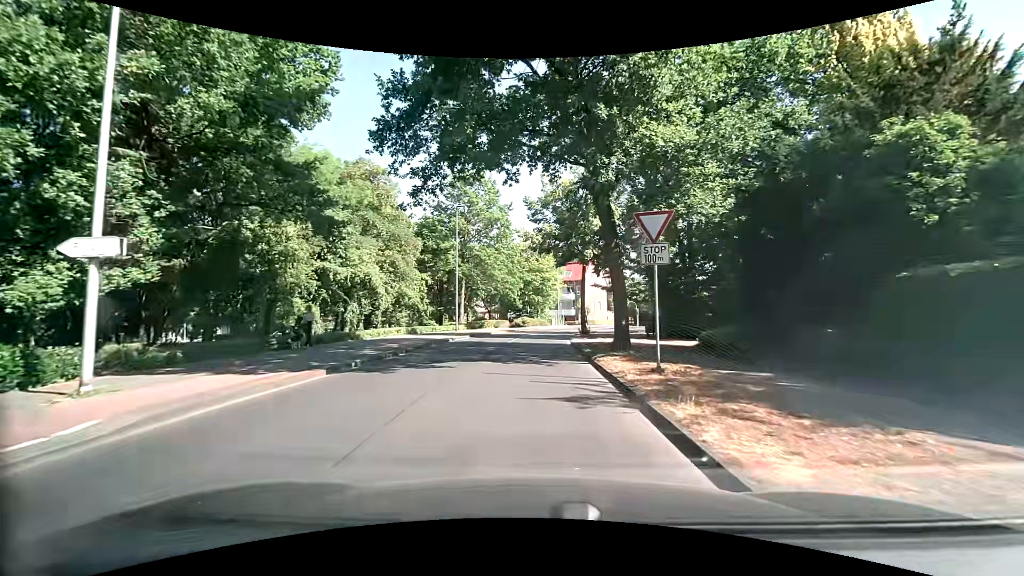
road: tertiary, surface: asphalt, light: Day
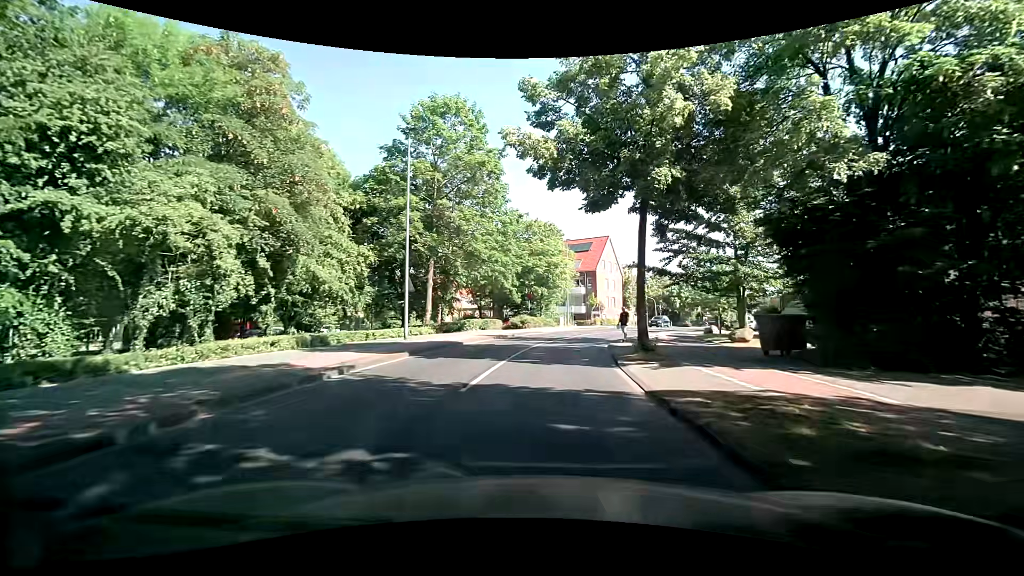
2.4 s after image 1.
(-0.2, +16.6) m; -1°
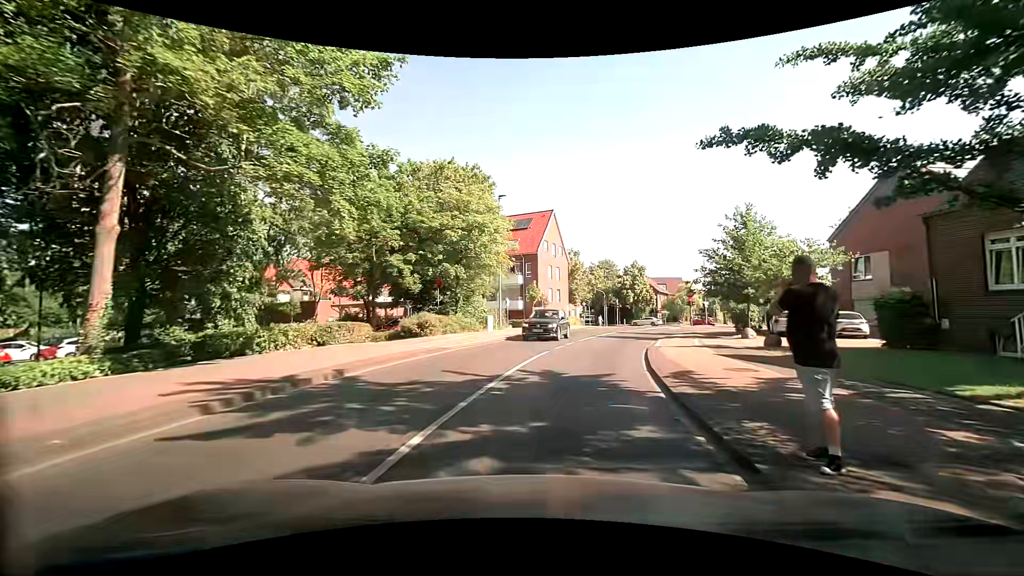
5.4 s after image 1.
(+1.3, +20.8) m; +8°
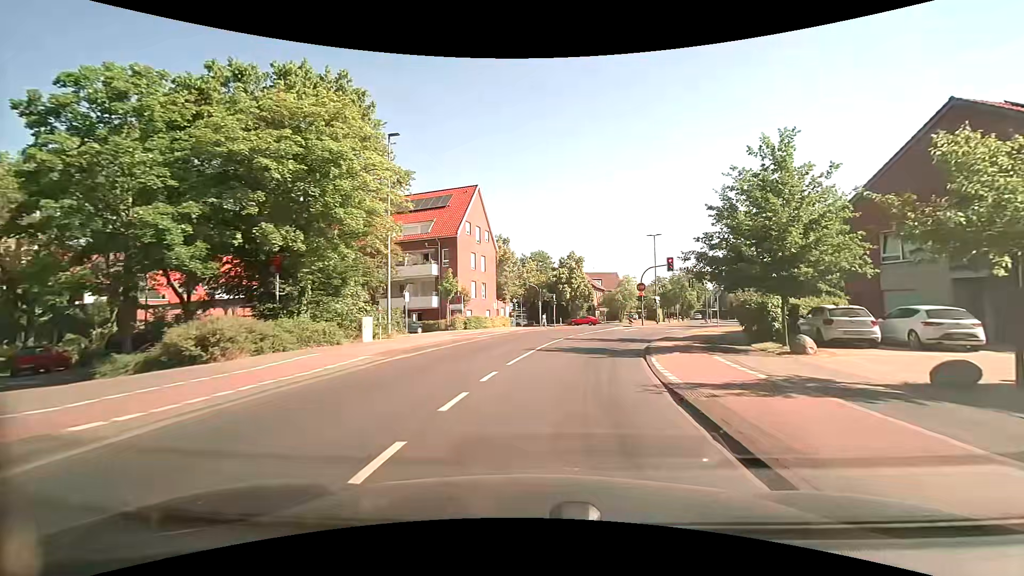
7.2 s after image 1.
(+0.8, +12.6) m; +7°
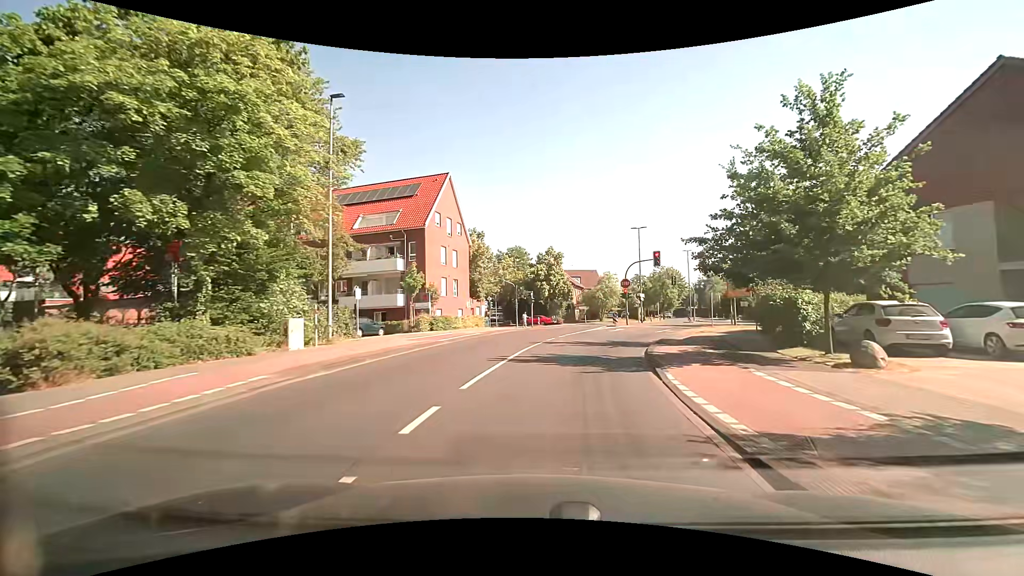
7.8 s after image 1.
(+0.1, +4.3) m; +3°
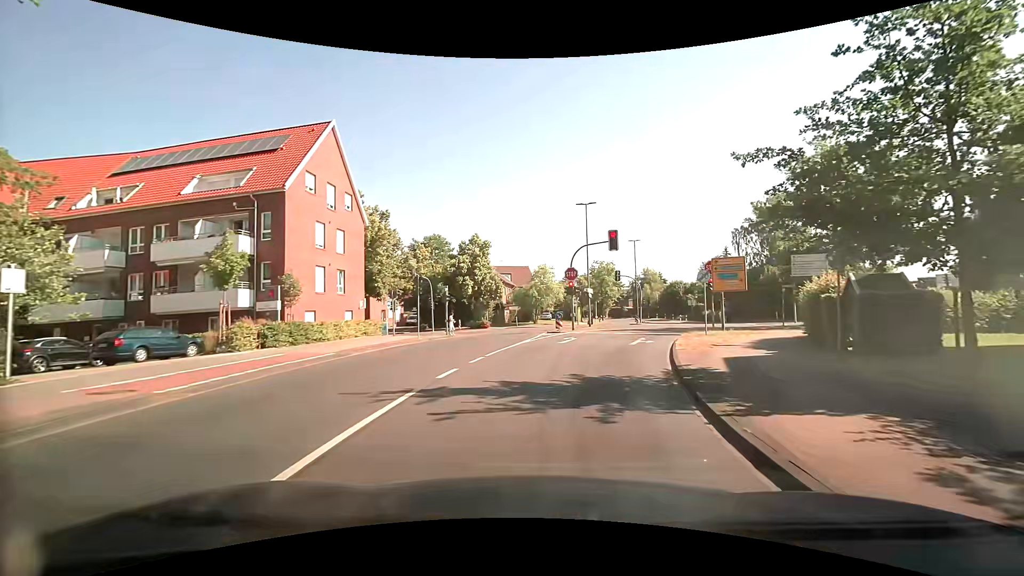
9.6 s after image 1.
(+0.8, +12.8) m; +7°
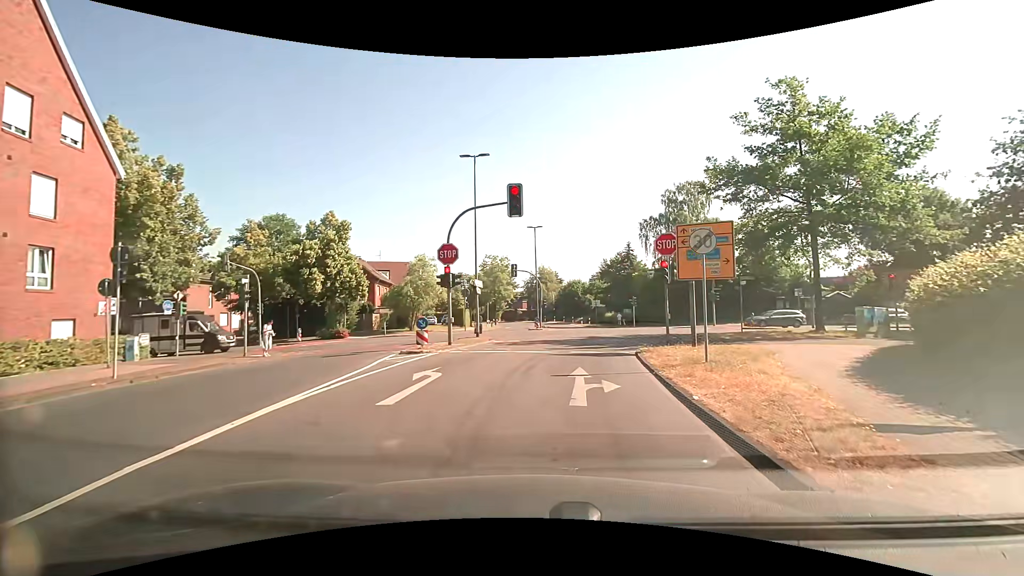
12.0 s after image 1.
(+1.3, +12.8) m; +12°
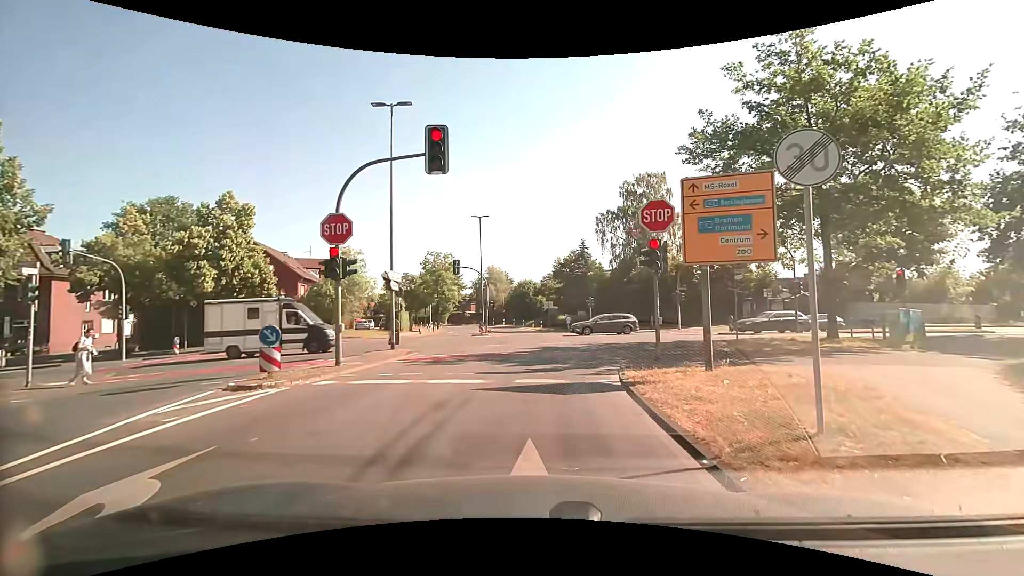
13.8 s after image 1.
(+0.5, +6.5) m; +5°
(0, +10) (0, +20) (+1, +30) (+1, +40) (0, +50) (-1, +60) (-3, +70) (-6, +79) (-9, +89) (-14, +97) m
